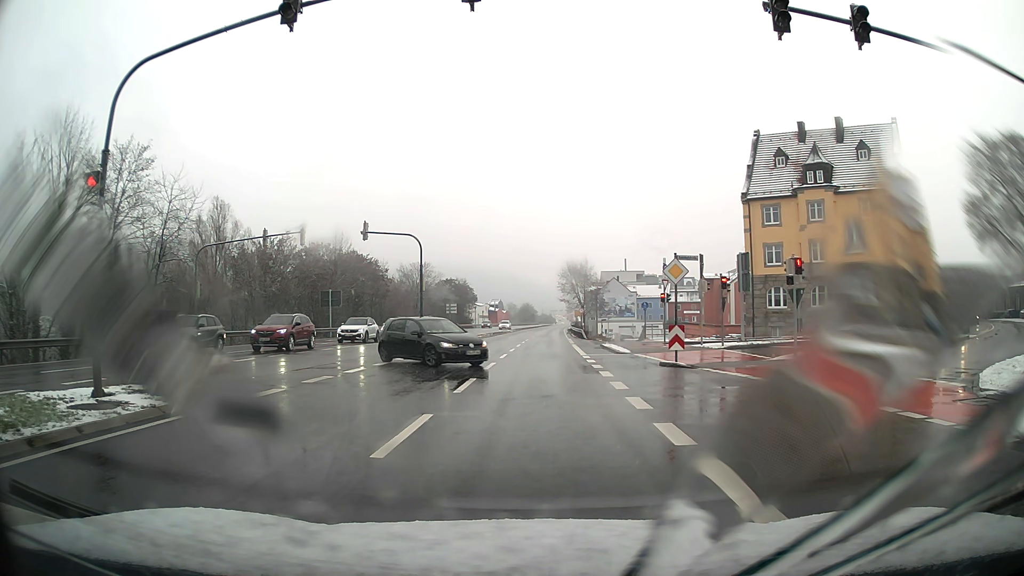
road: primary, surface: asphalt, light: Day
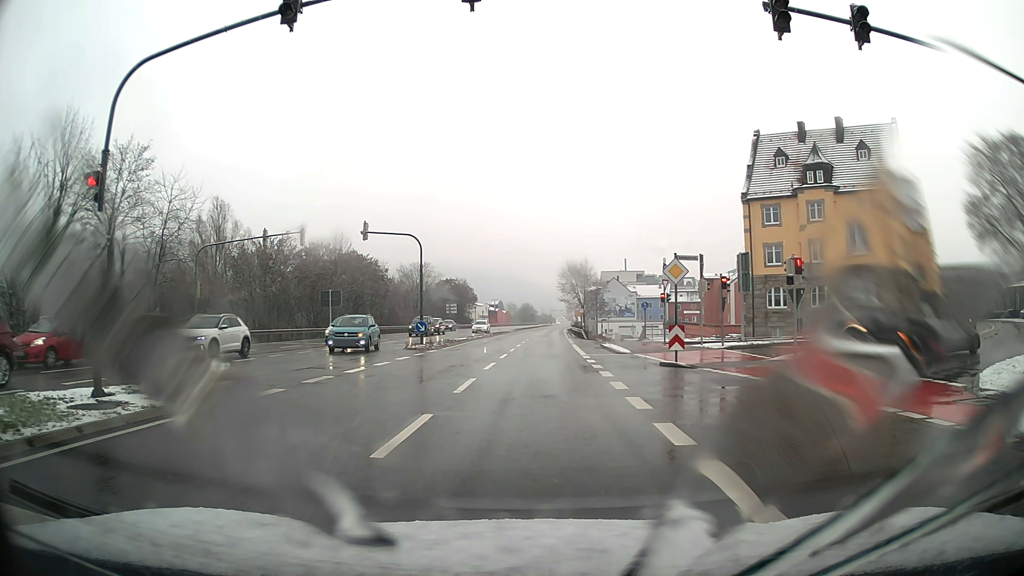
(0.0, 0.0) m; 0°
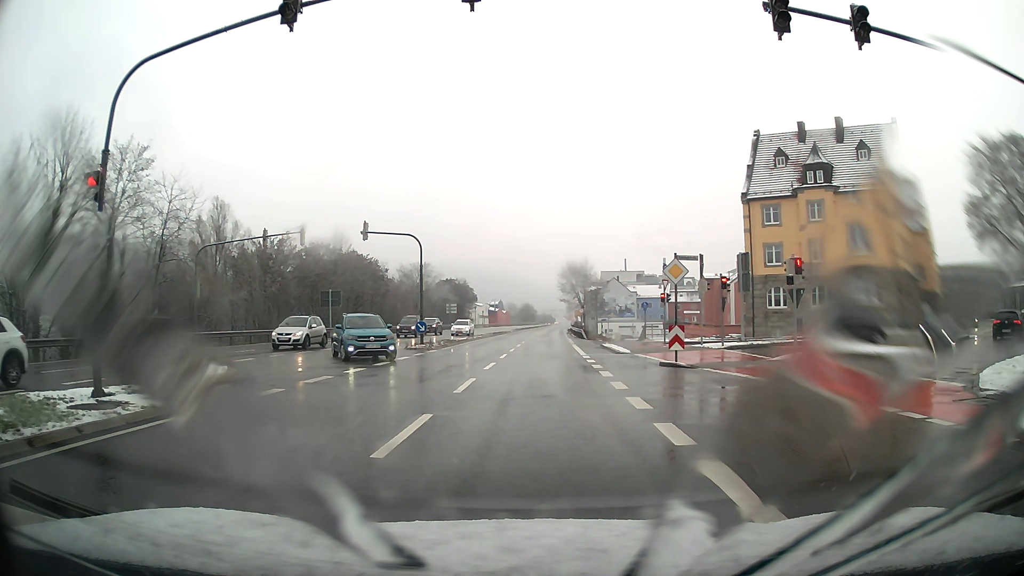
(0.0, 0.0) m; 0°
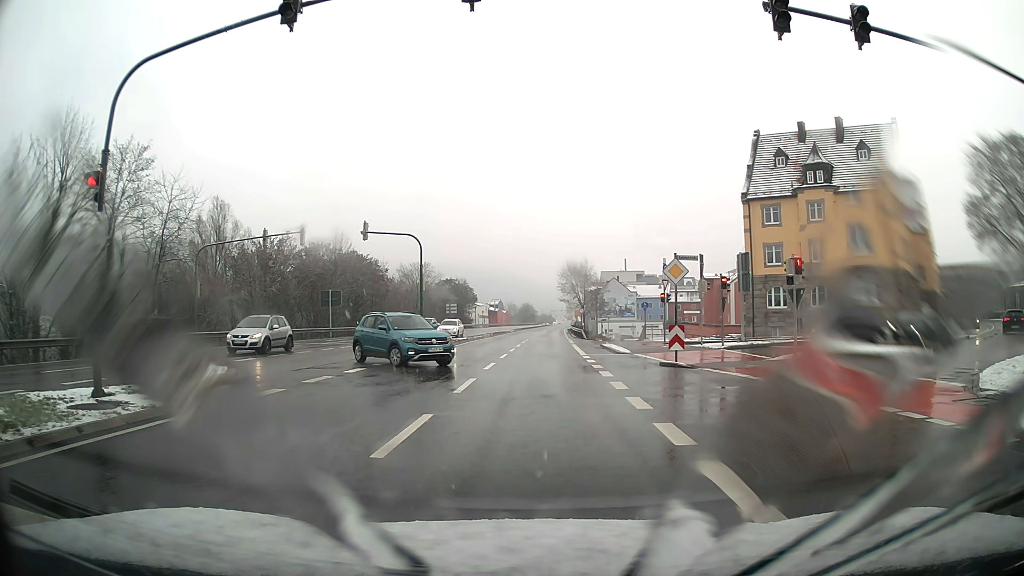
(0.0, 0.0) m; 0°
